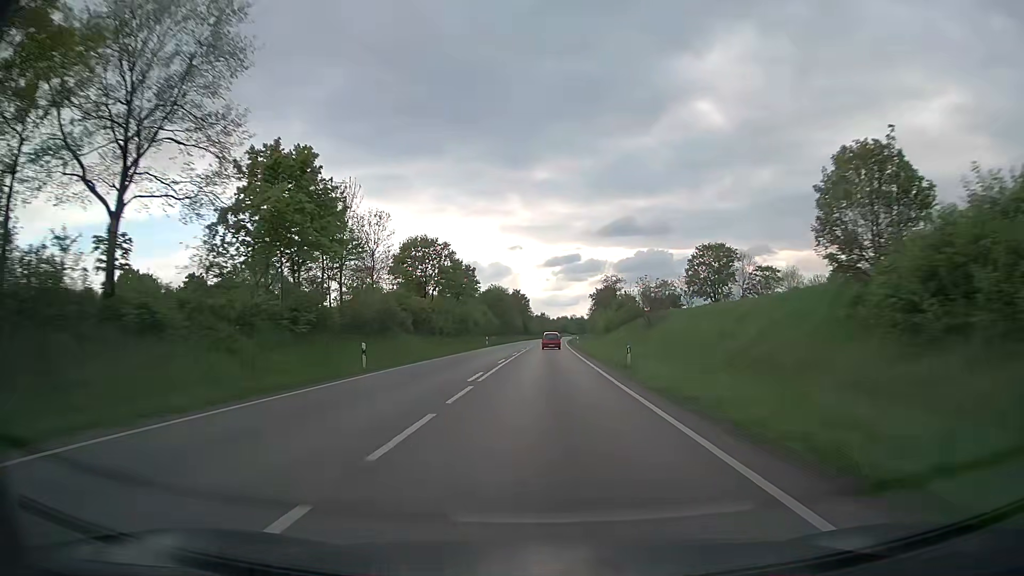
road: trunk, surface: asphalt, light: Day
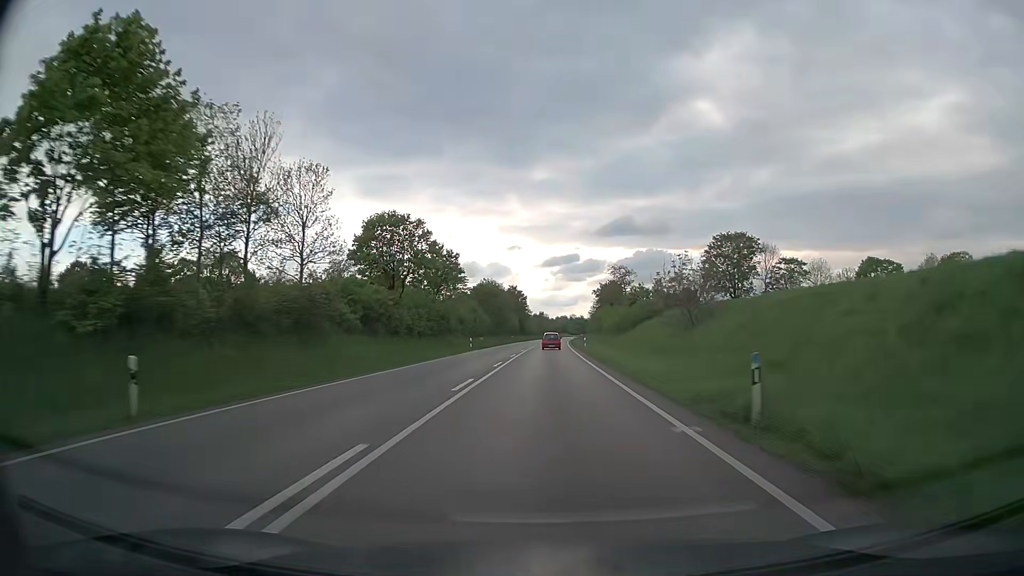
(0.0, +15.1) m; 0°
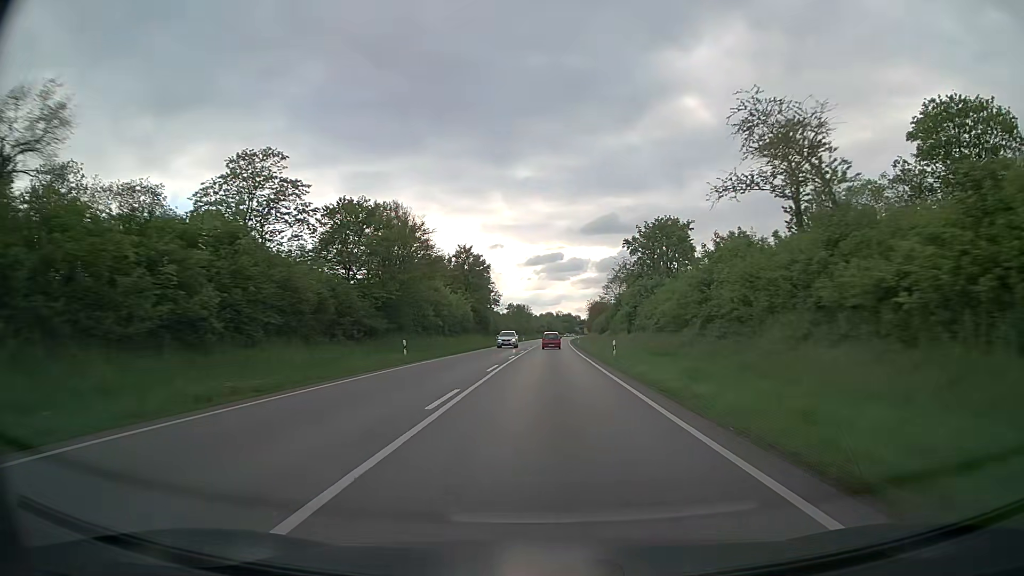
(+0.6, +75.7) m; +1°
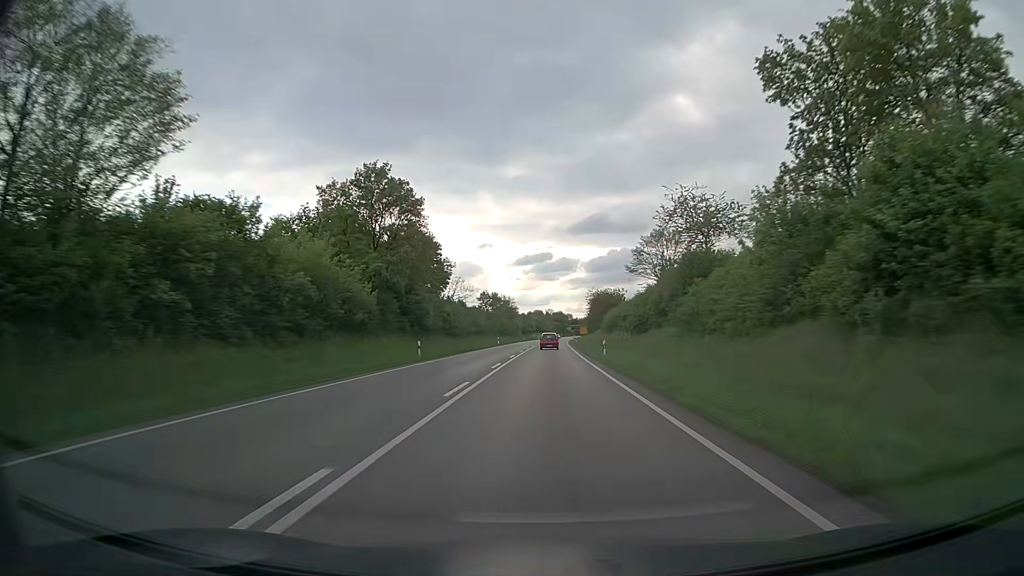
(+0.4, +45.6) m; +1°
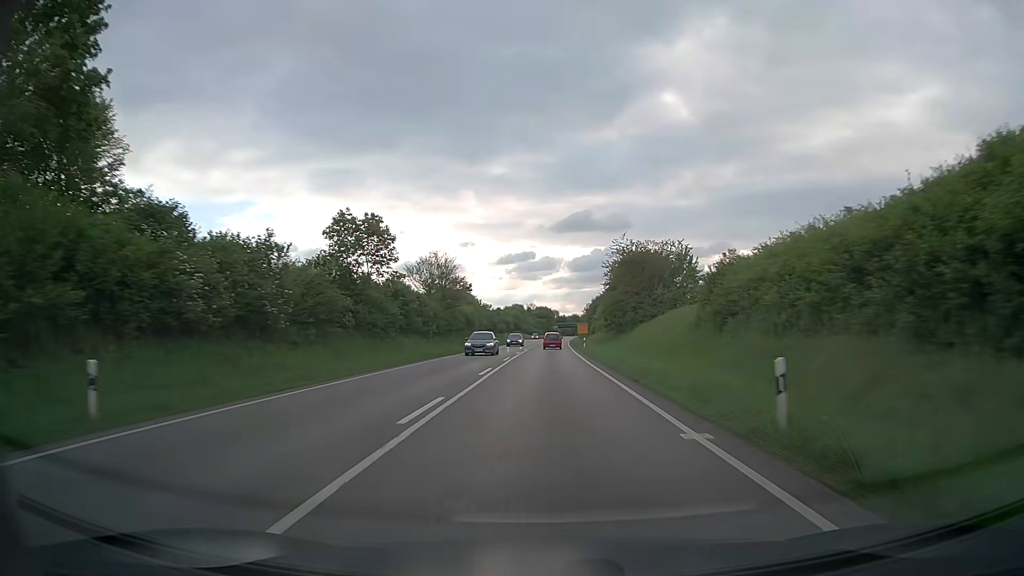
(+0.9, +76.4) m; +1°
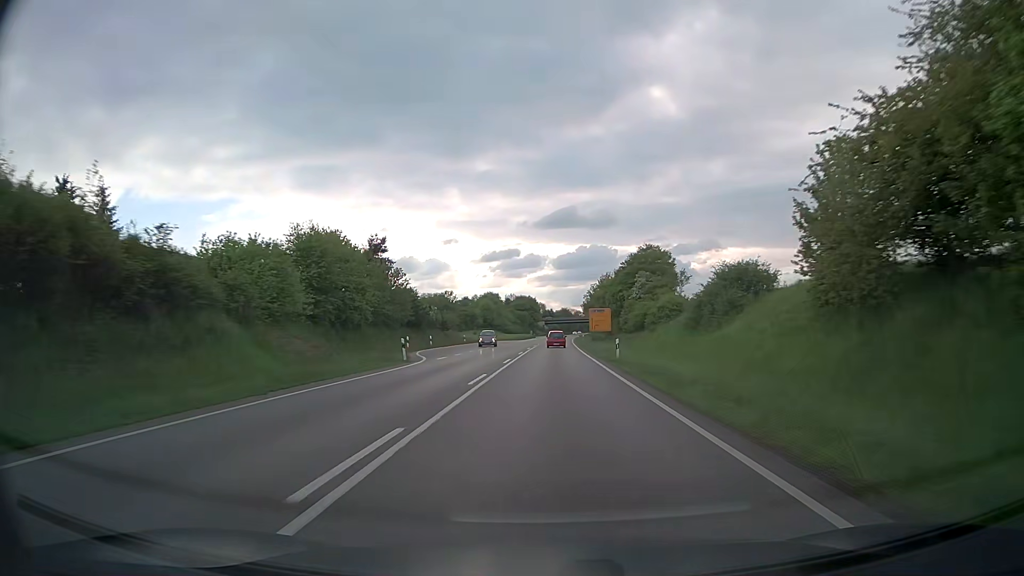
(+0.9, +76.8) m; +1°
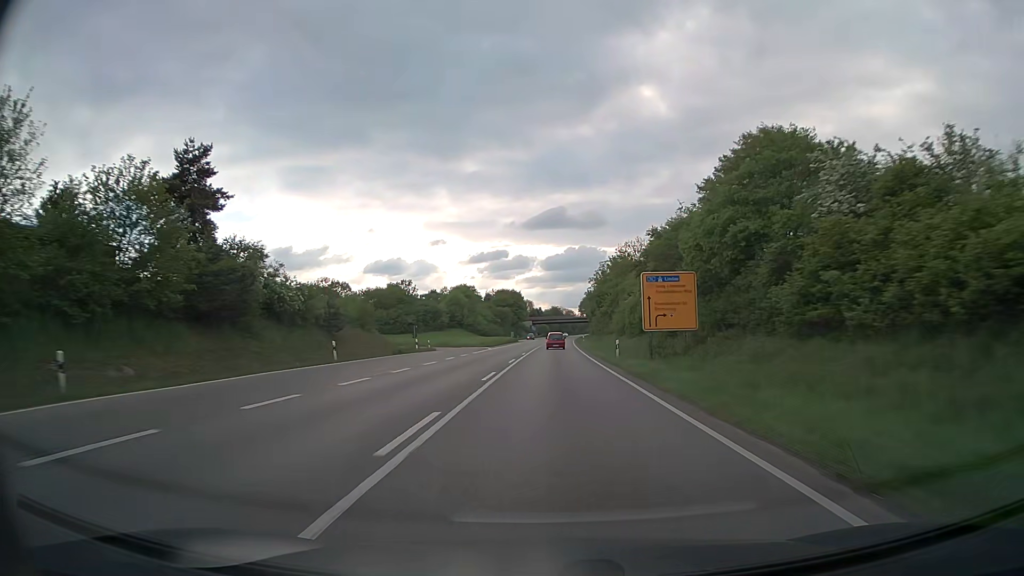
(+0.6, +45.8) m; +1°
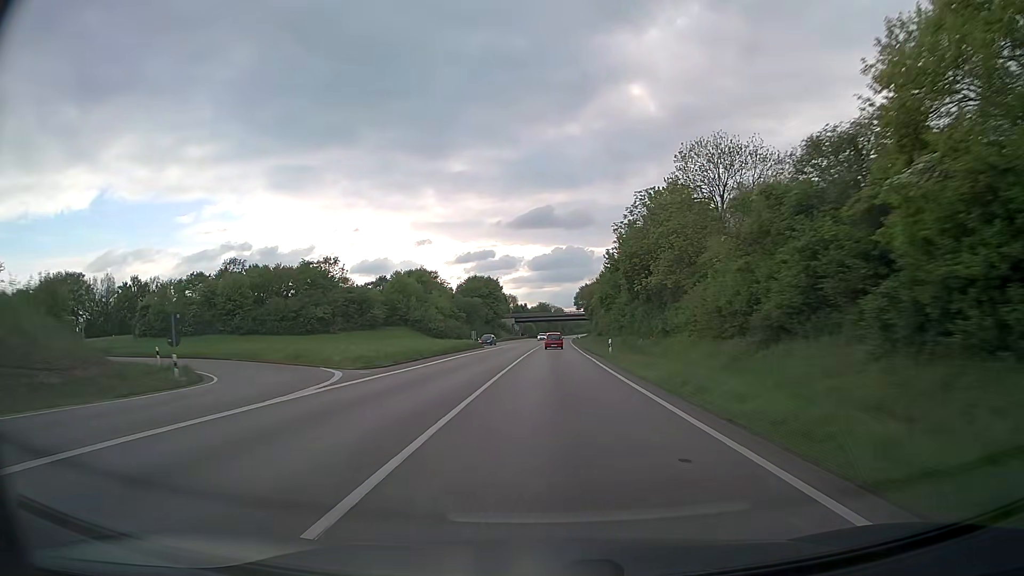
(+0.5, +45.8) m; +1°
